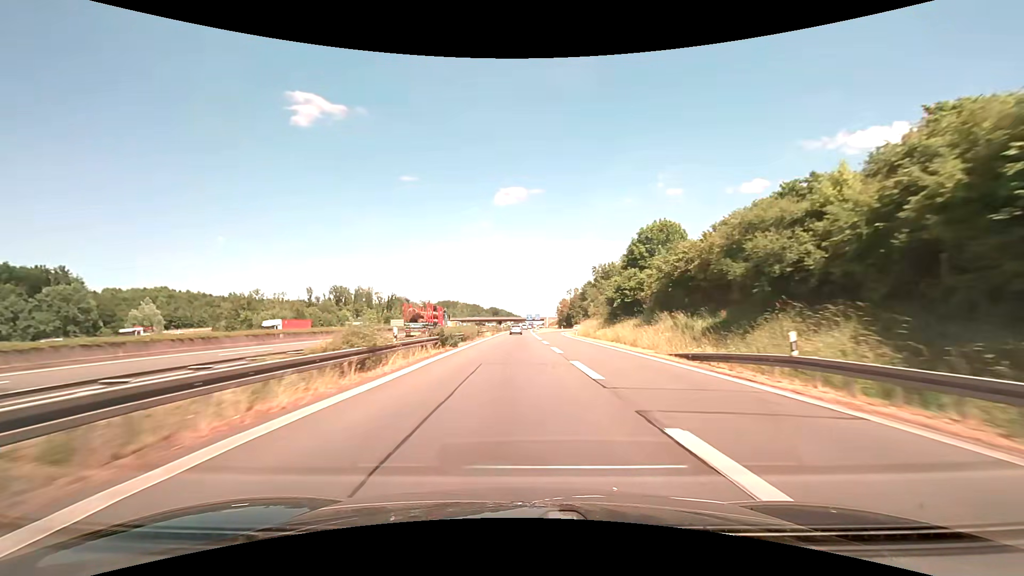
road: motorway_link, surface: asphalt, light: Day
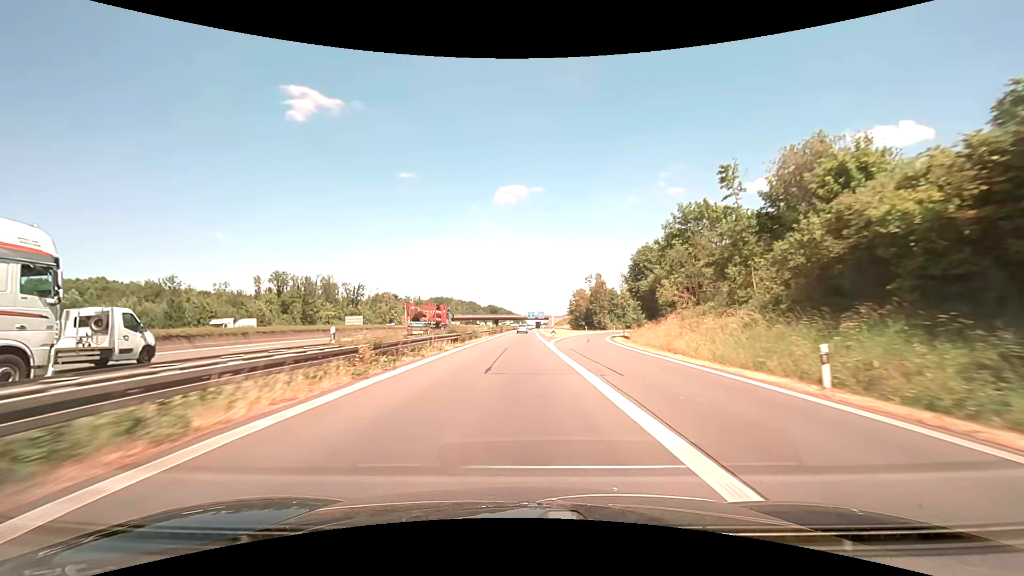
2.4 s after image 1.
(-0.2, +53.0) m; 0°
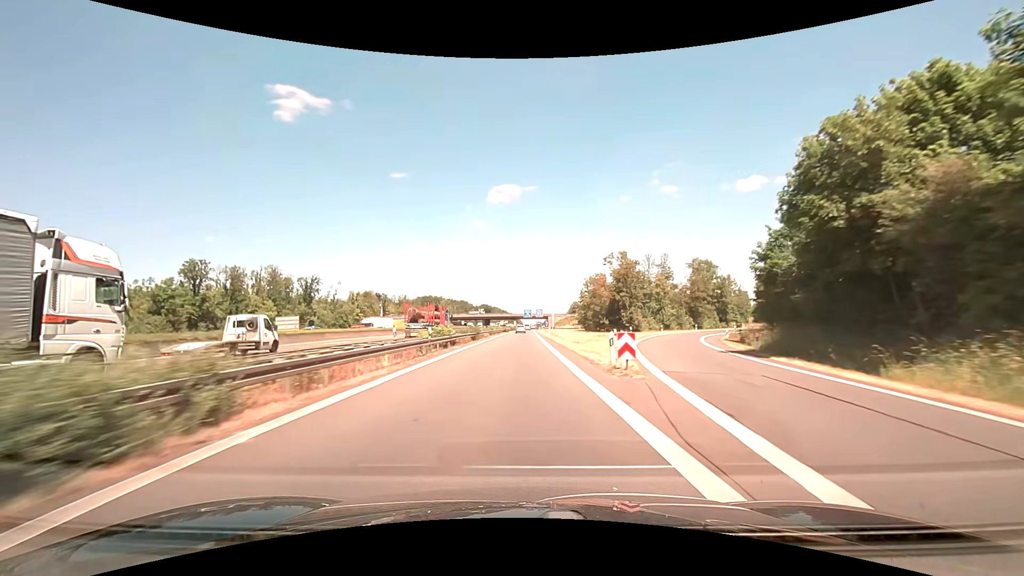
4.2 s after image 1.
(+0.1, +40.2) m; 0°
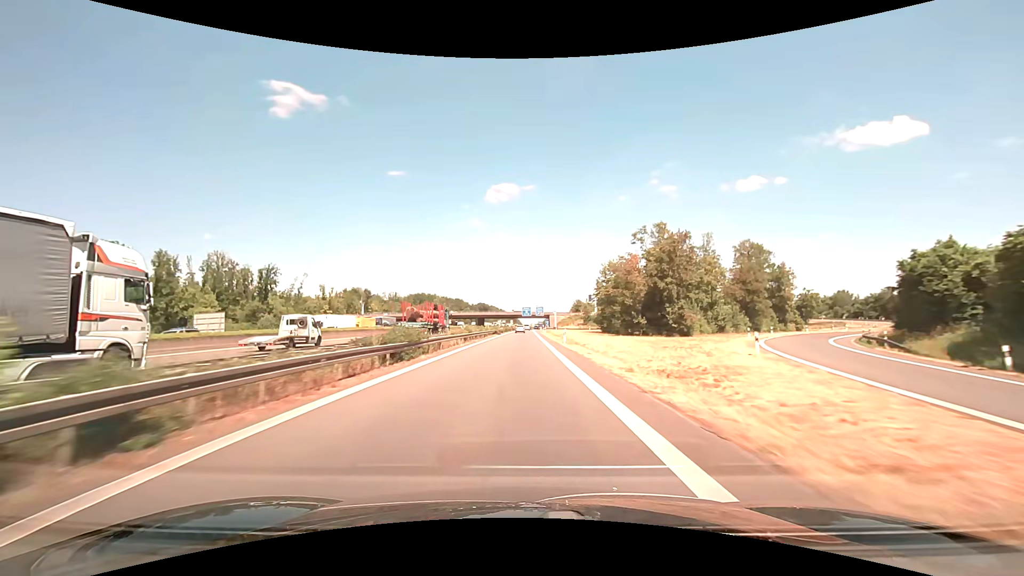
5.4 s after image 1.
(+0.1, +27.1) m; 0°
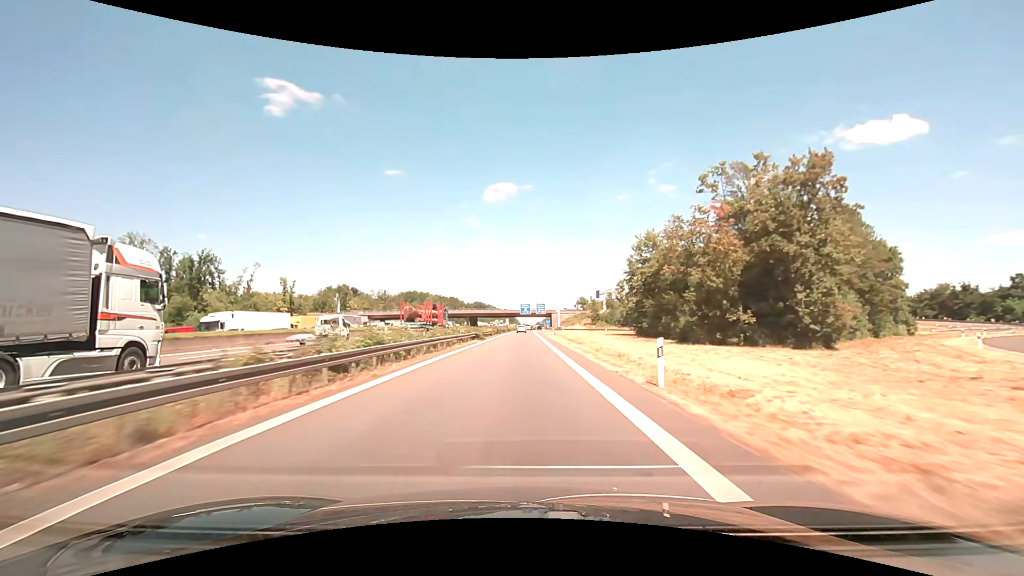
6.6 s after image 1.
(0.0, +27.4) m; 0°
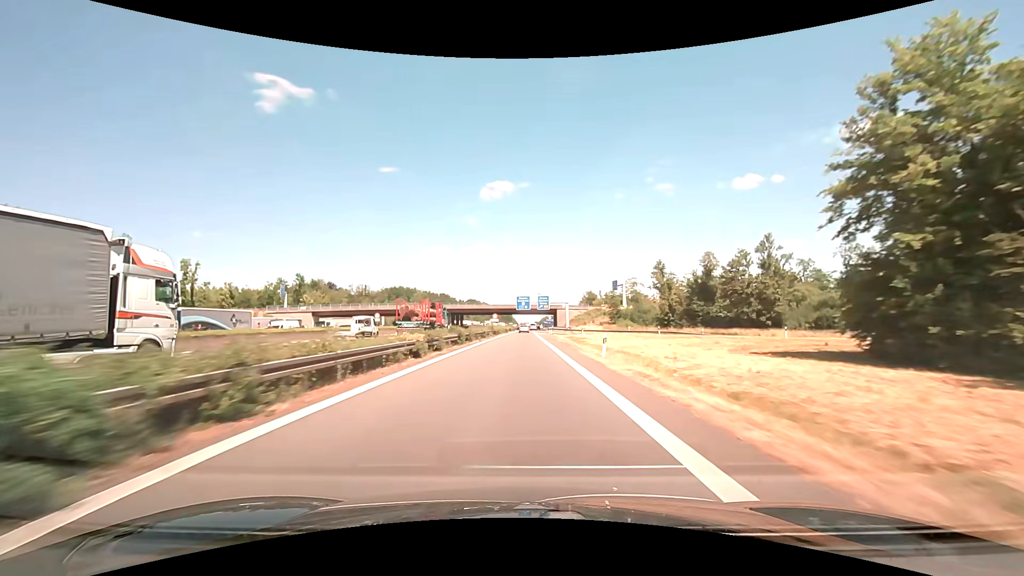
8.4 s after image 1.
(+0.1, +41.5) m; 0°
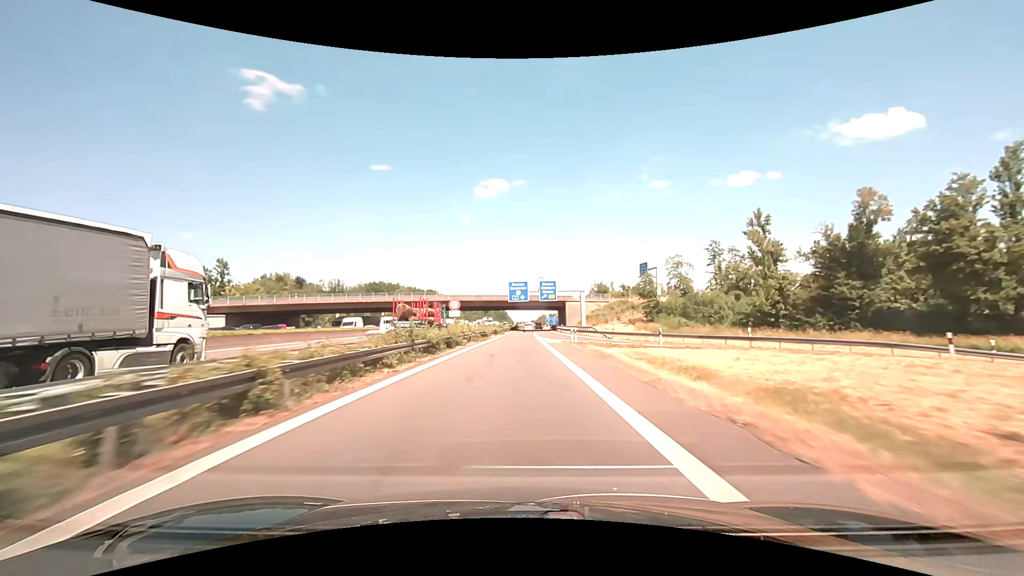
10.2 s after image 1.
(+0.2, +41.3) m; 0°
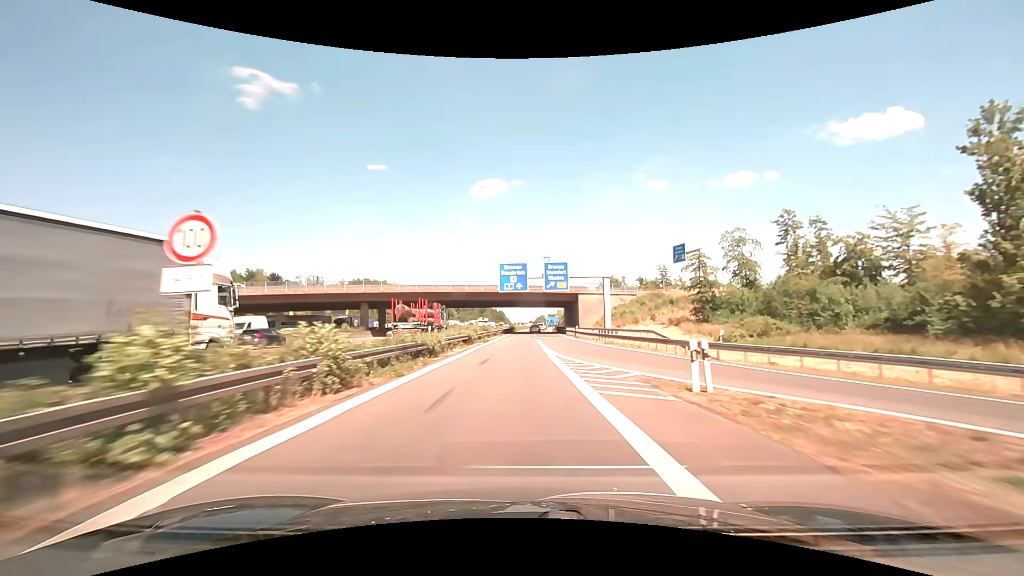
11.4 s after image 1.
(+0.1, +27.1) m; 0°
(0, +10) (0, +20) (0, +30) (0, +40) (+1, +50) (+1, +60) (+1, +70) (+2, +80) (+2, +90) (+2, +100) m
